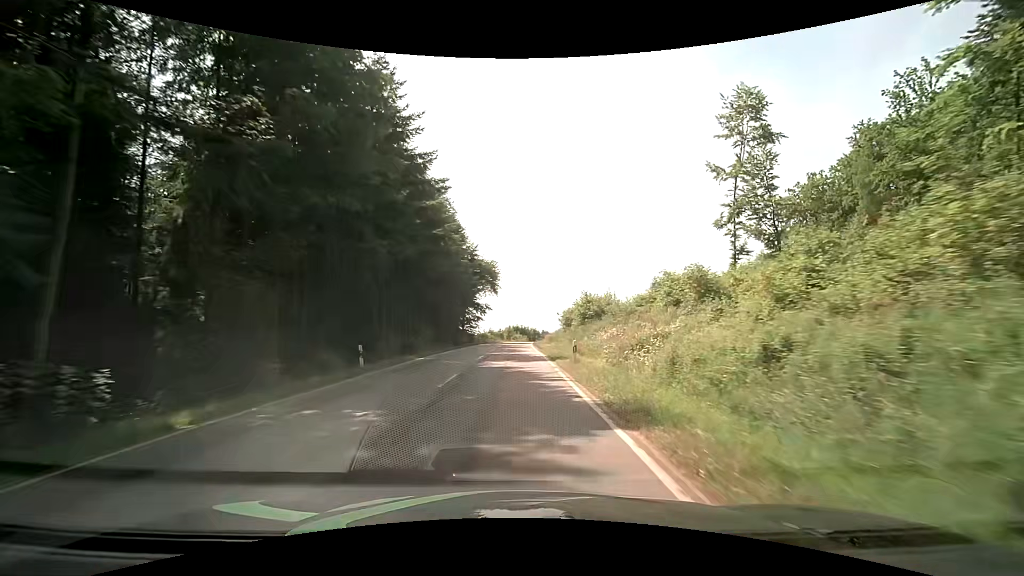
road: tertiary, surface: asphalt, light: Day
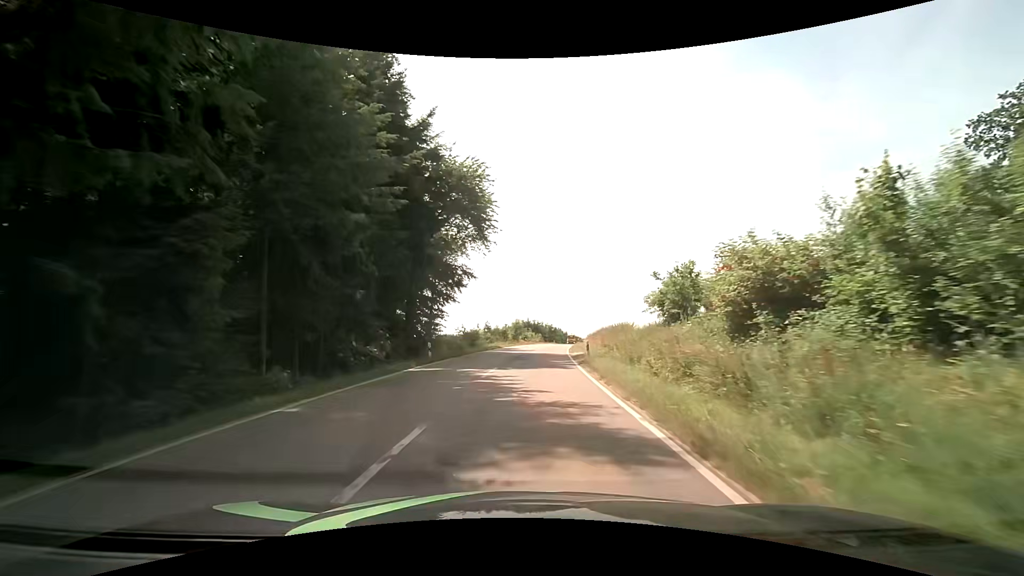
(-1.1, +43.7) m; -2°
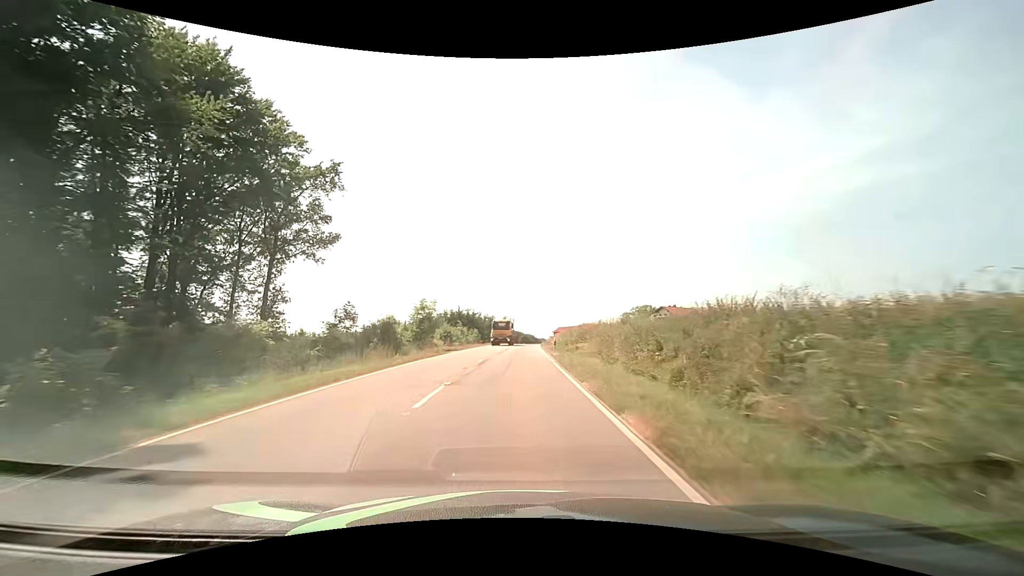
(+2.0, +42.4) m; +7°
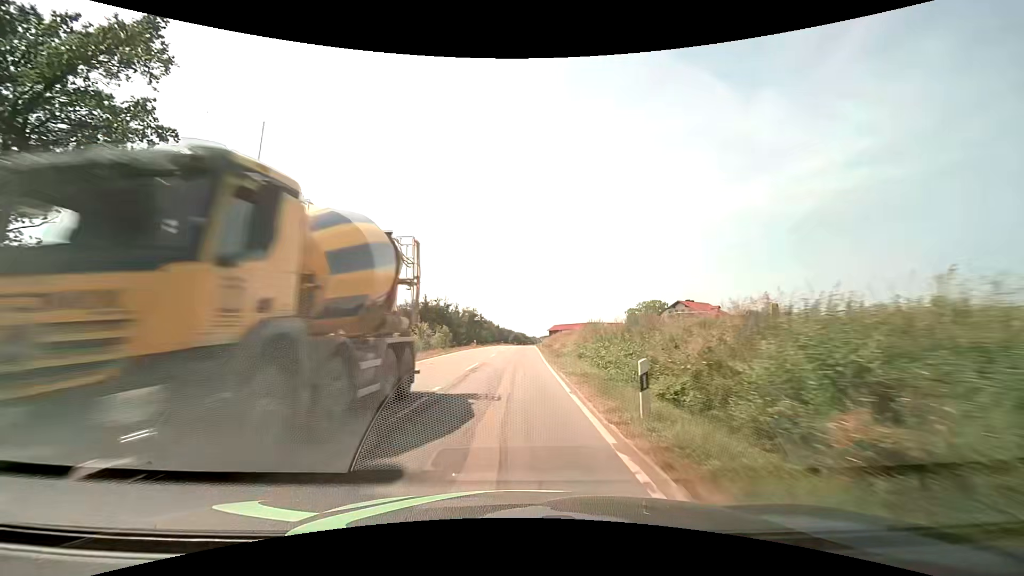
(+0.3, +25.5) m; +1°
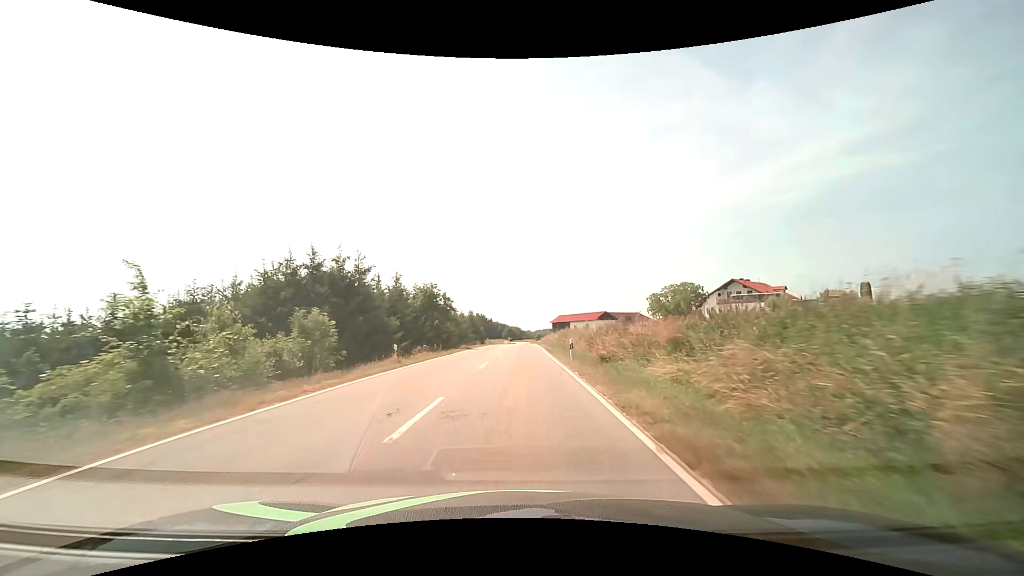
(+0.2, +36.5) m; +1°
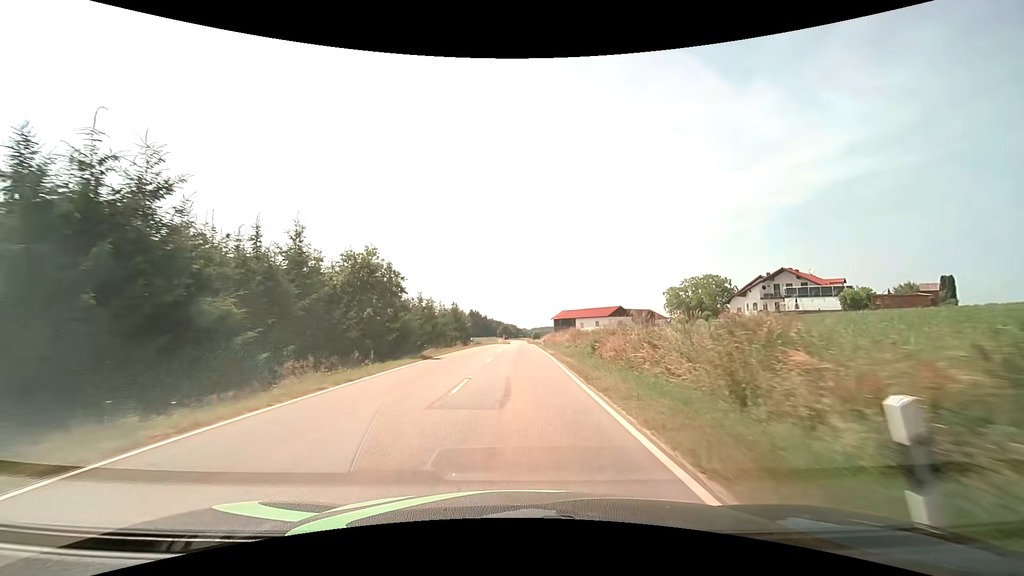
(+0.1, +19.2) m; 0°
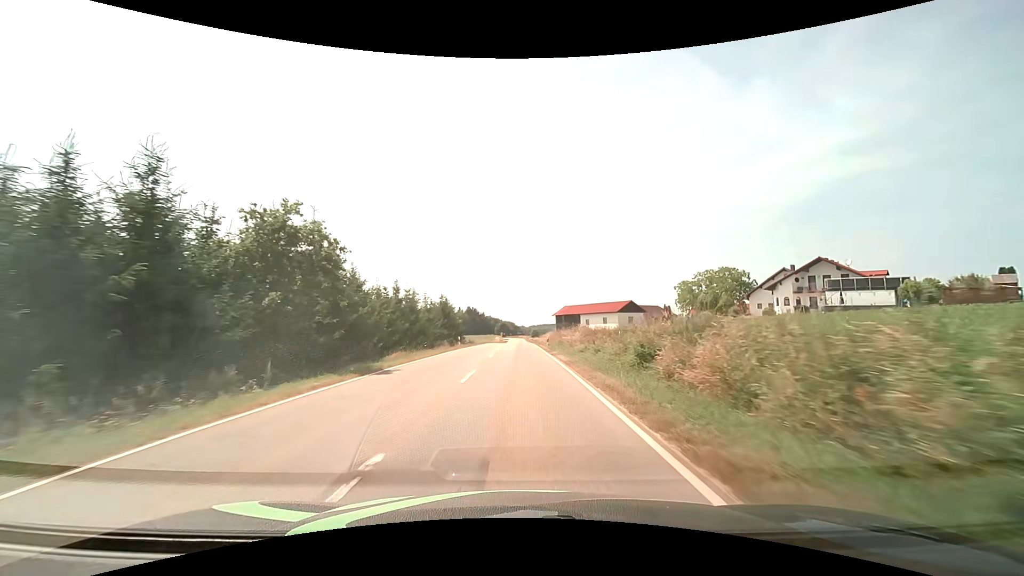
(0.0, +9.7) m; 0°
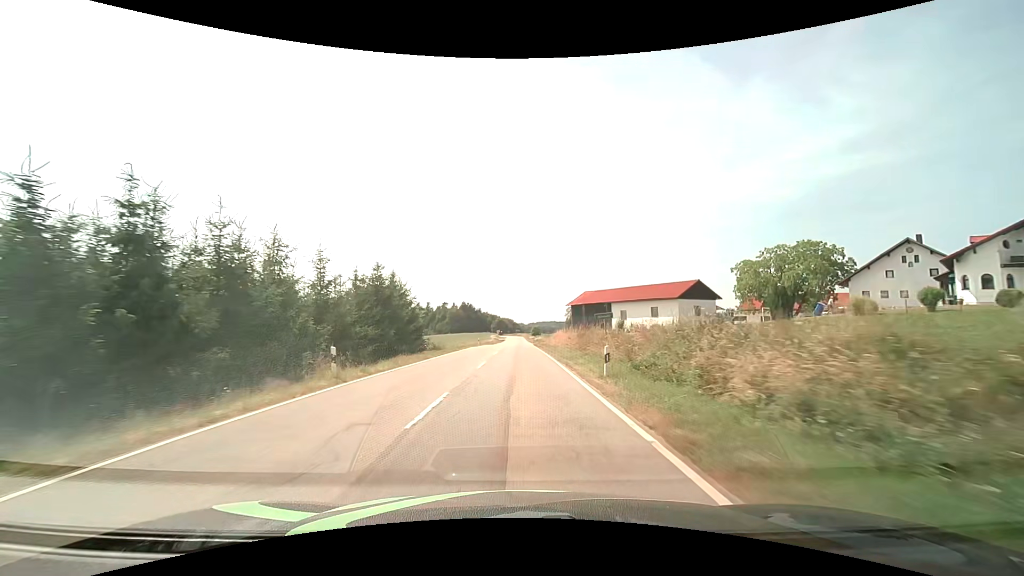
(+0.1, +29.5) m; 0°
(0, +10) (0, +20) (0, +30) (0, +40) (0, +50) (0, +60) (0, +70) (0, +80) (0, +90) (0, +100) m
